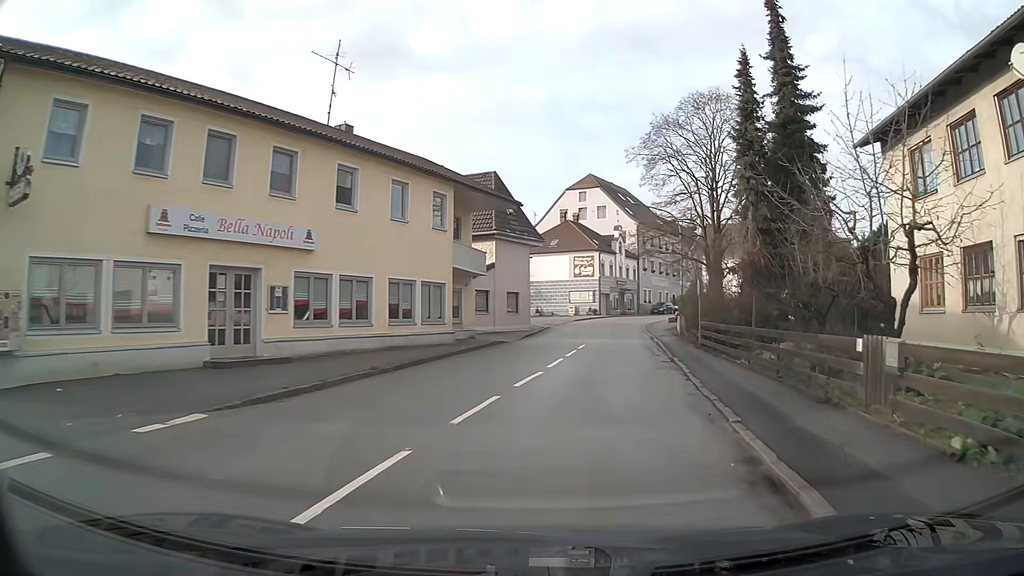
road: secondary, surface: asphalt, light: Day
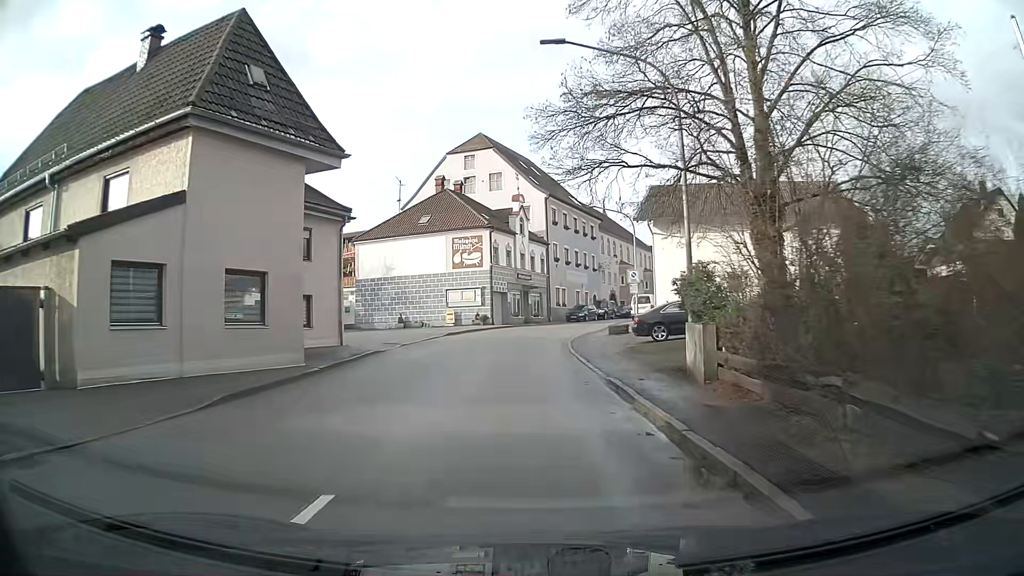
(+2.2, +23.9) m; +6°
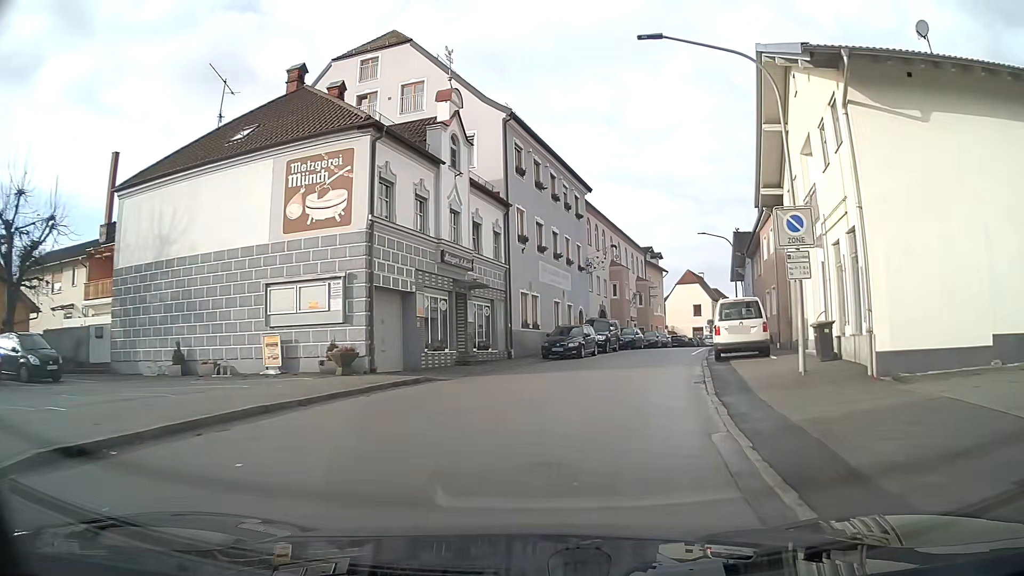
(+0.8, +28.9) m; +7°
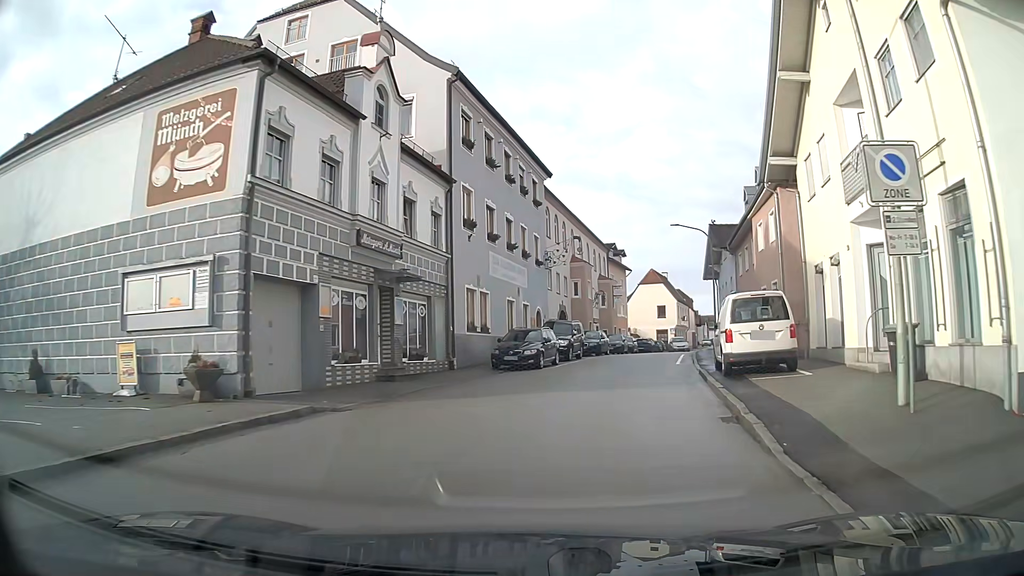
(+0.2, +5.6) m; +4°
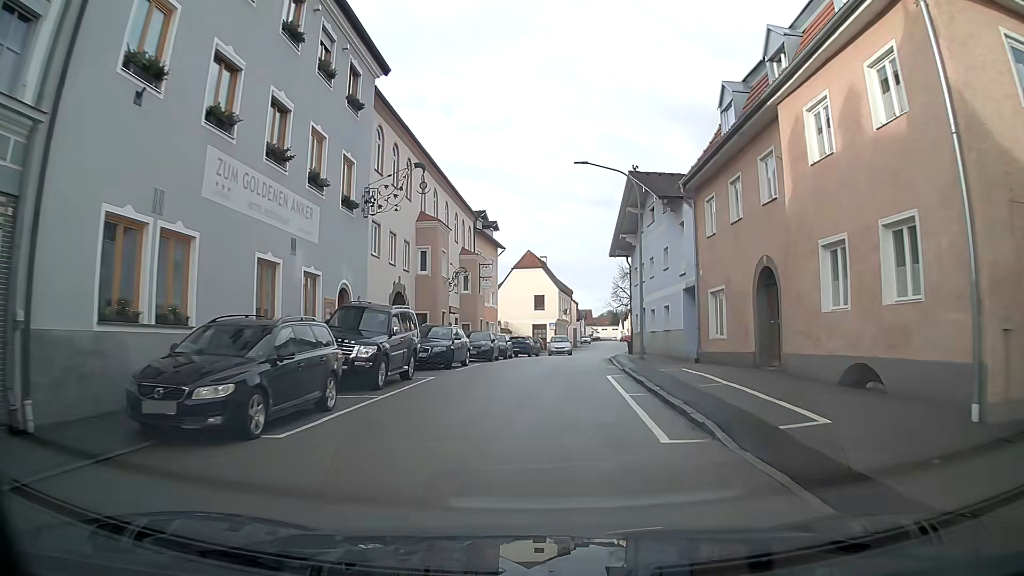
(+1.5, +16.2) m; +9°
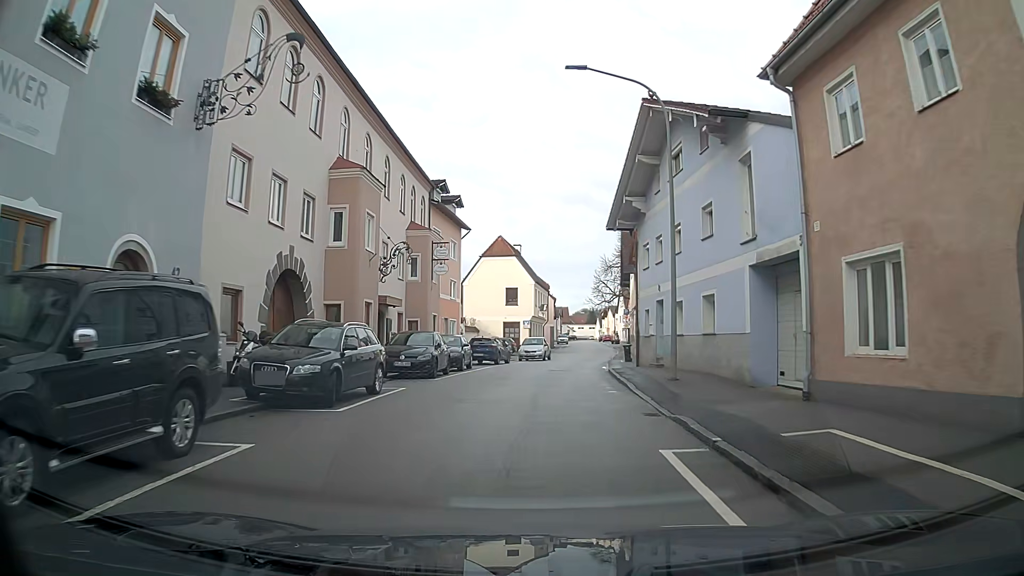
(+0.3, +10.8) m; +3°
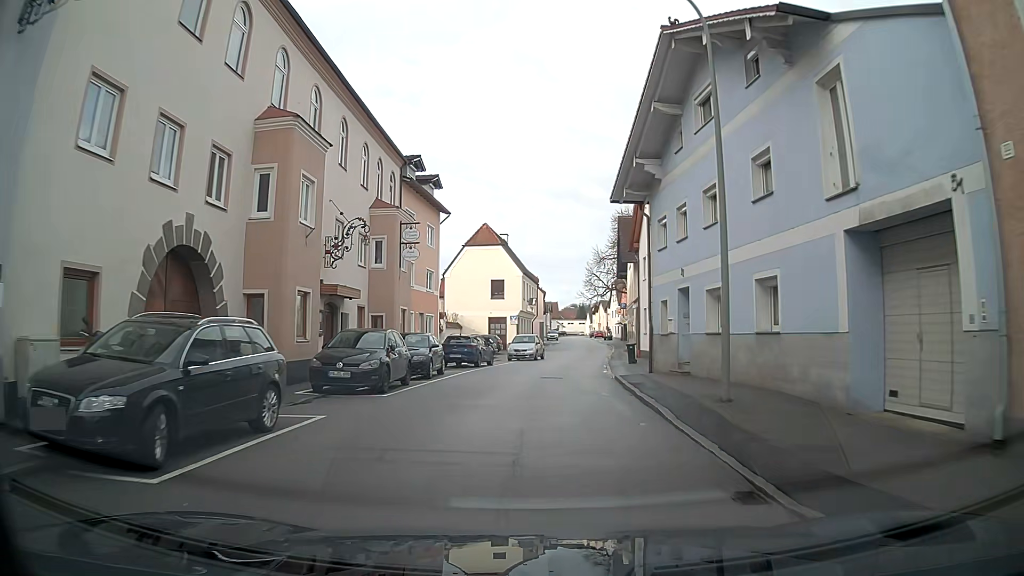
(+0.1, +5.5) m; +1°
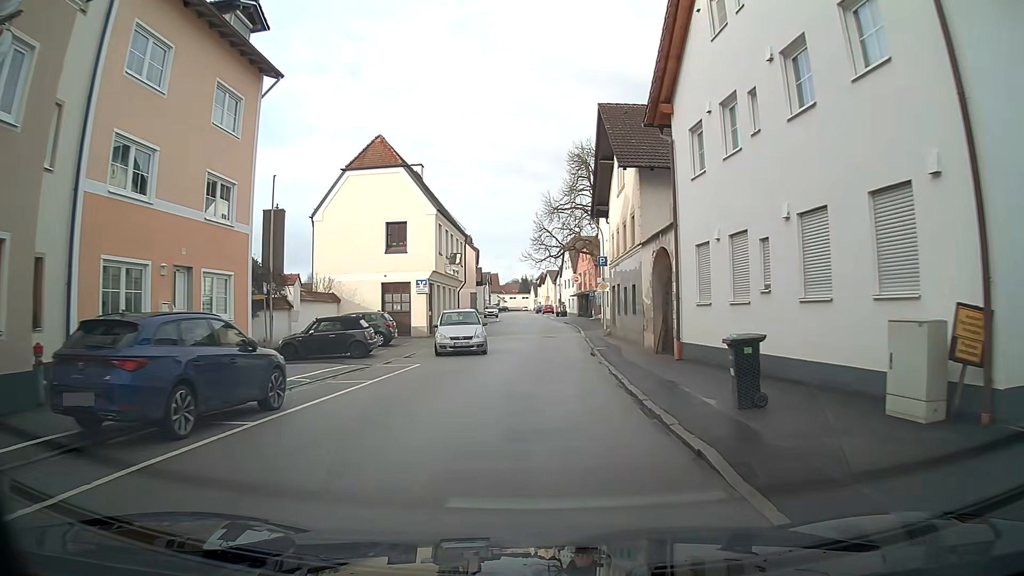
(+0.7, +22.6) m; +5°
(0, +10) (0, +20) (+1, +30) (+1, +40) (+1, +50) (+1, +60) (0, +70) (0, +80) (-1, +90) (-1, +100) m
